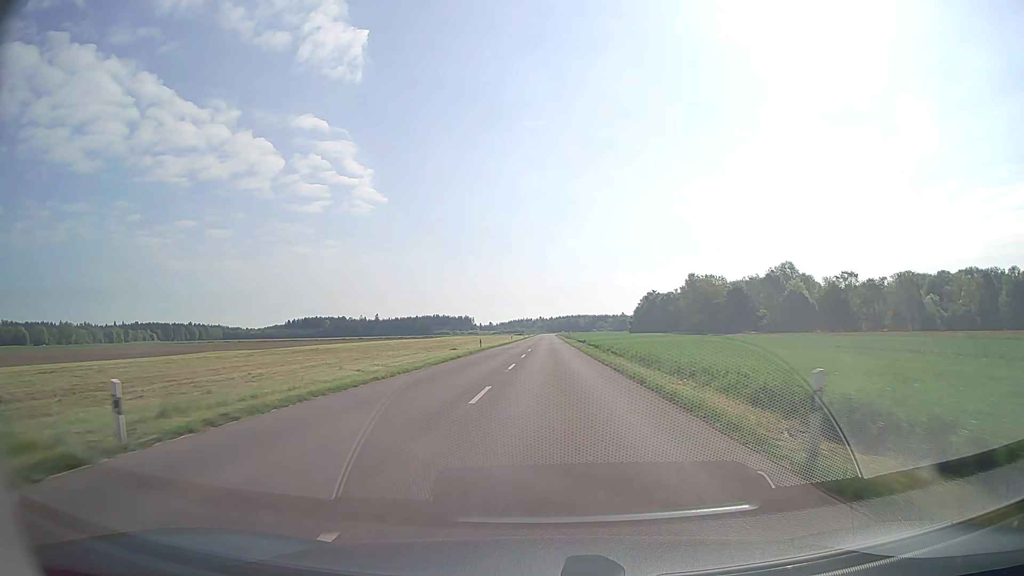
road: tertiary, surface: asphalt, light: Day
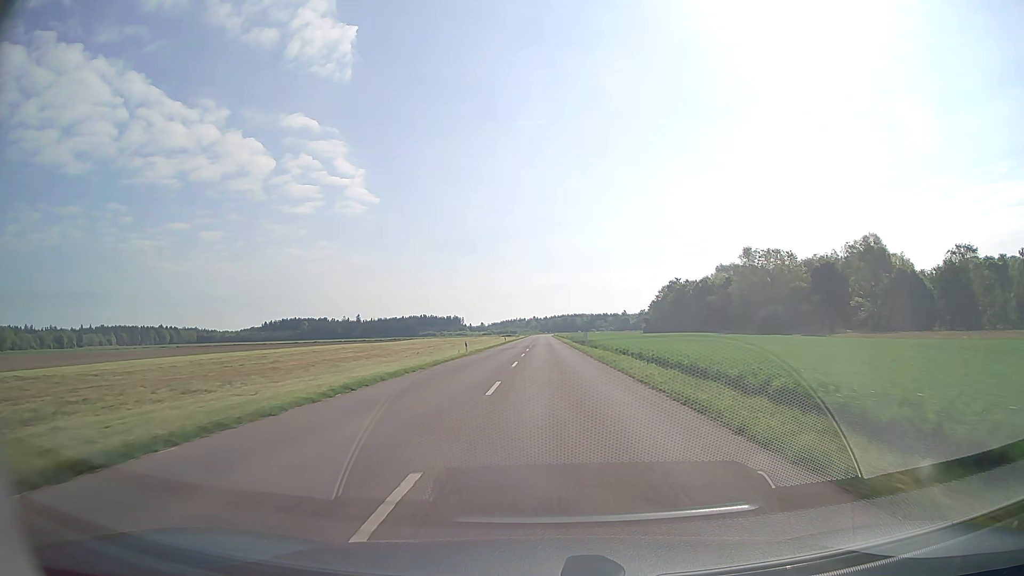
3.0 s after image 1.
(+0.2, +58.4) m; +1°
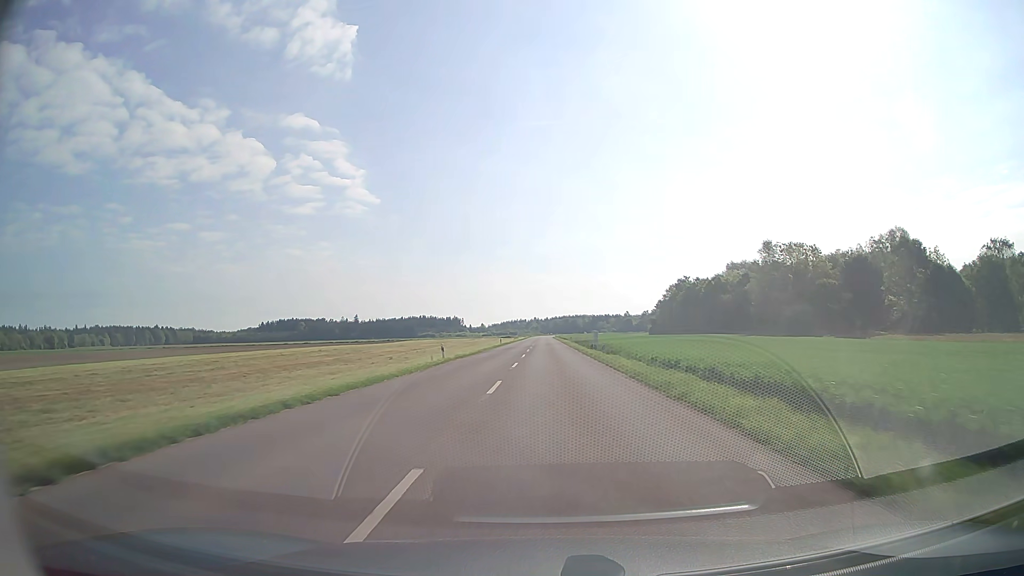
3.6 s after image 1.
(0.0, +11.9) m; 0°
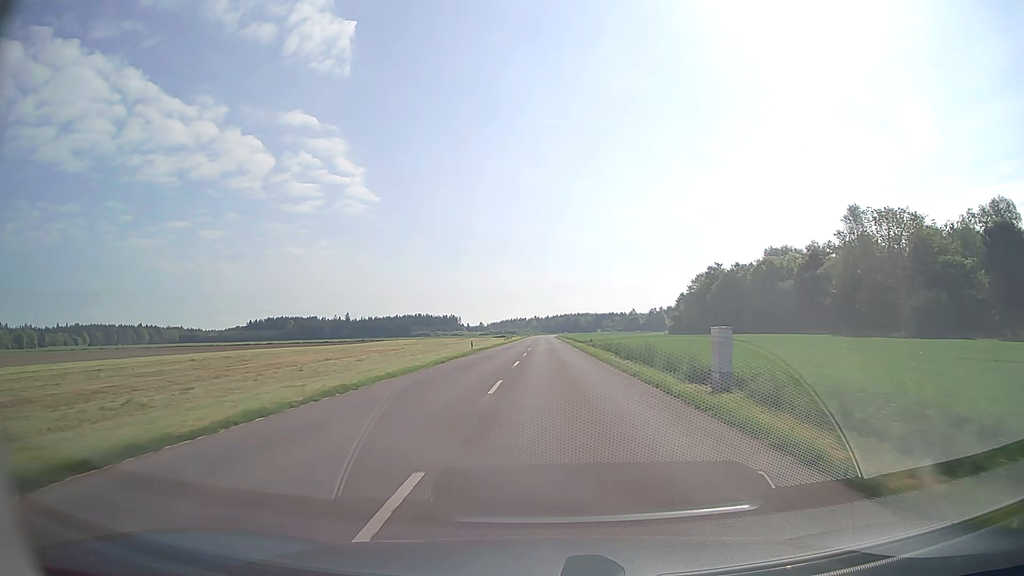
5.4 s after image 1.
(-0.1, +36.3) m; 0°
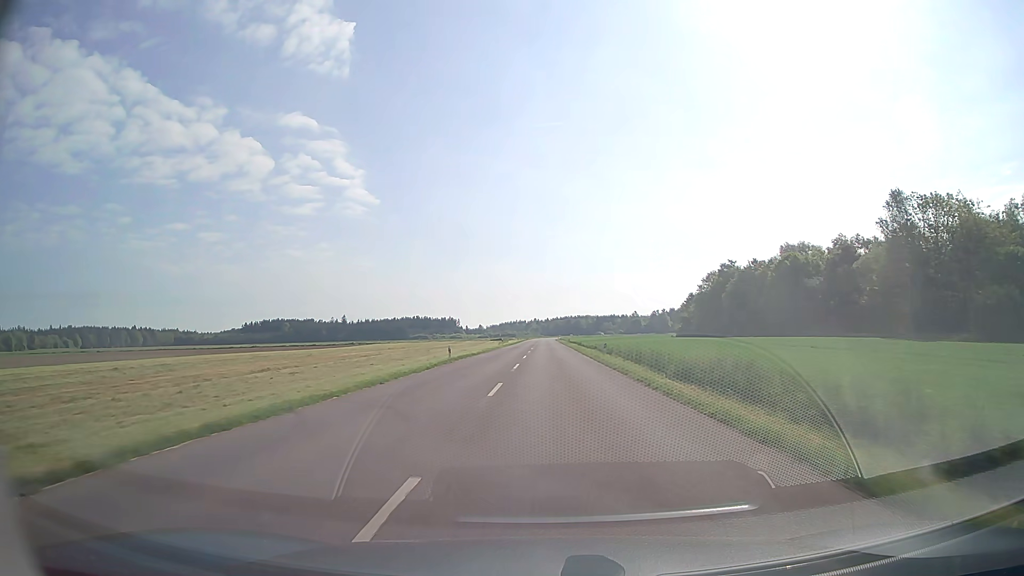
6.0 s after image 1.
(0.0, +12.3) m; 0°
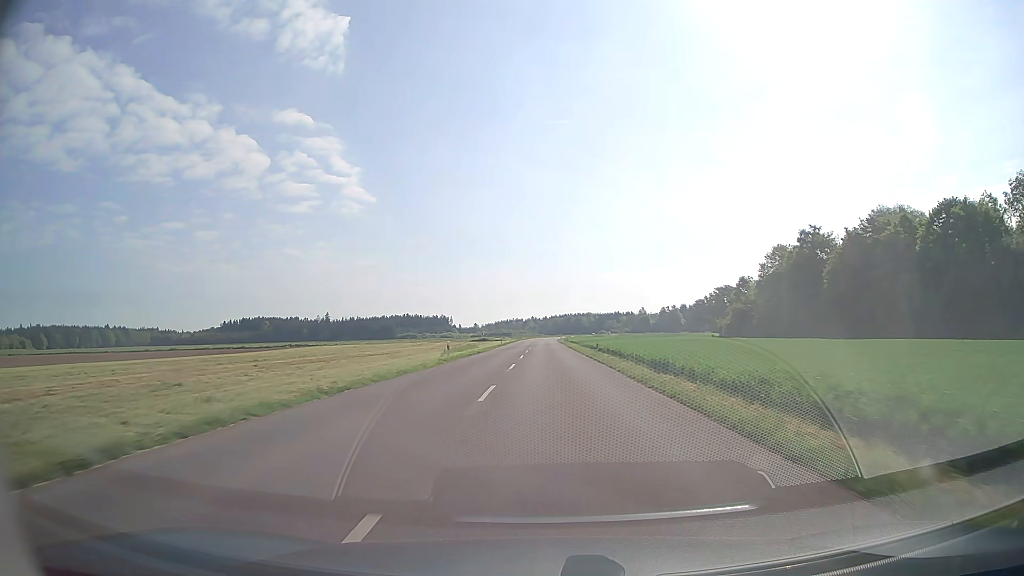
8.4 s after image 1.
(0.0, +49.6) m; 0°
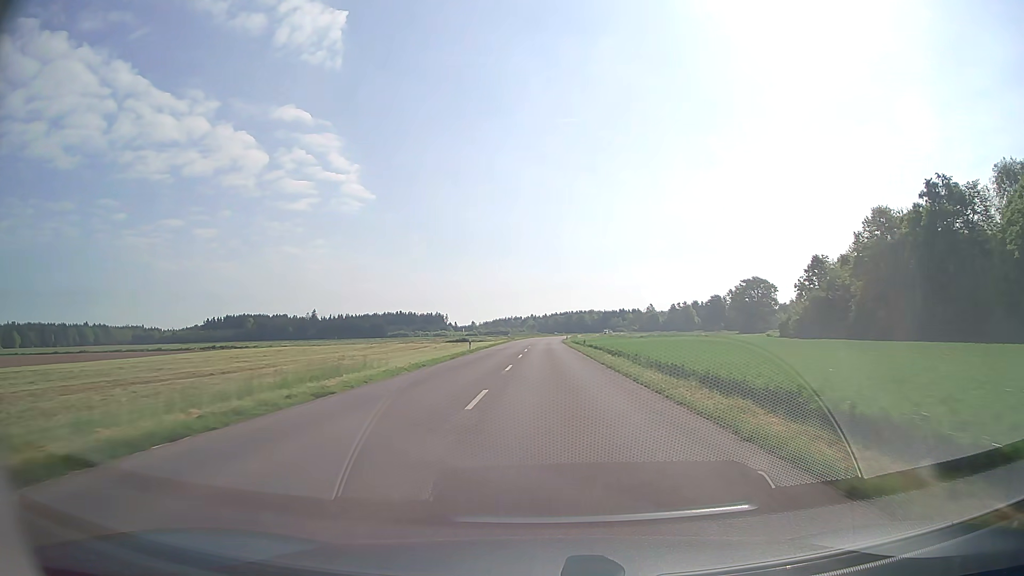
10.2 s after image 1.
(0.0, +37.8) m; 0°
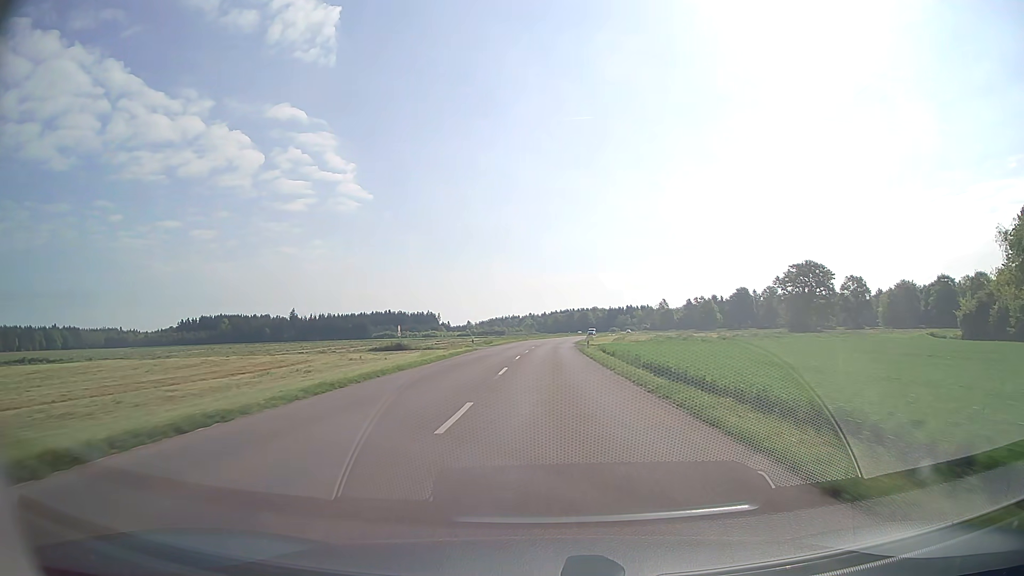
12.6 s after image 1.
(0.0, +51.1) m; 0°
(0, +10) (0, +20) (0, +30) (0, +40) (0, +50) (+1, +60) (+1, +70) (+2, +80) (+2, +90) (+3, +100) m
